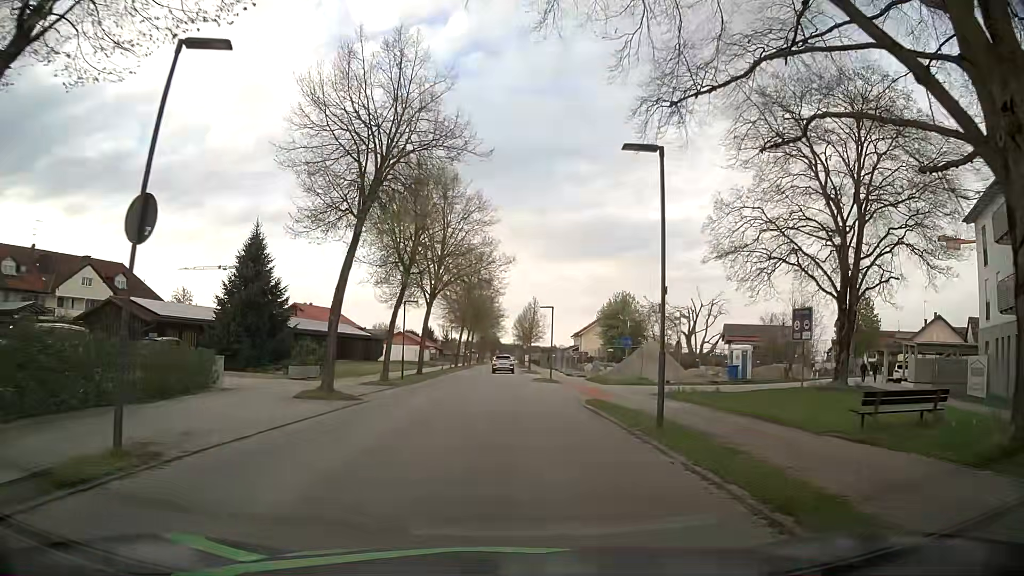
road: residential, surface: asphalt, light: Day
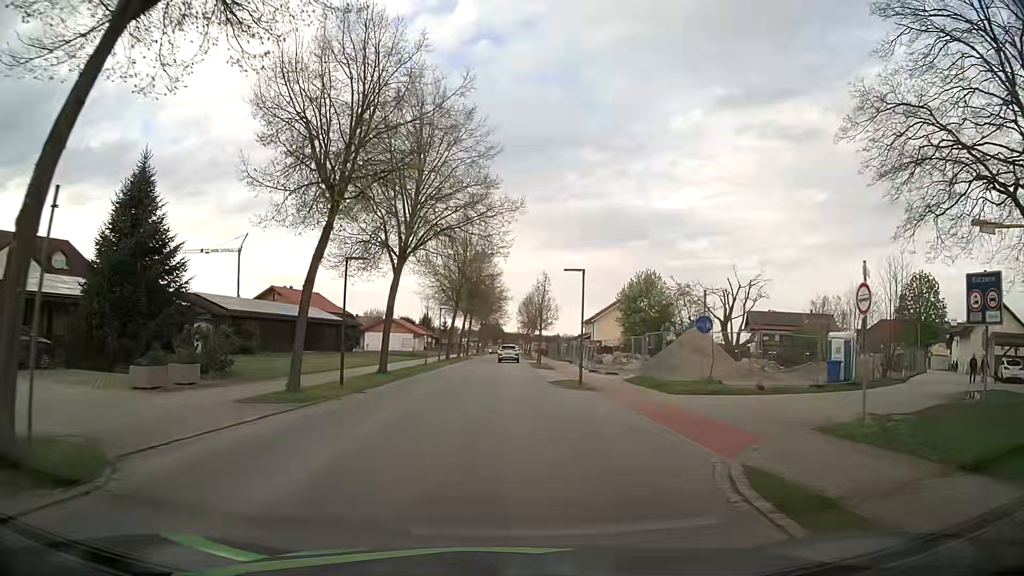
(-0.1, +13.5) m; -1°
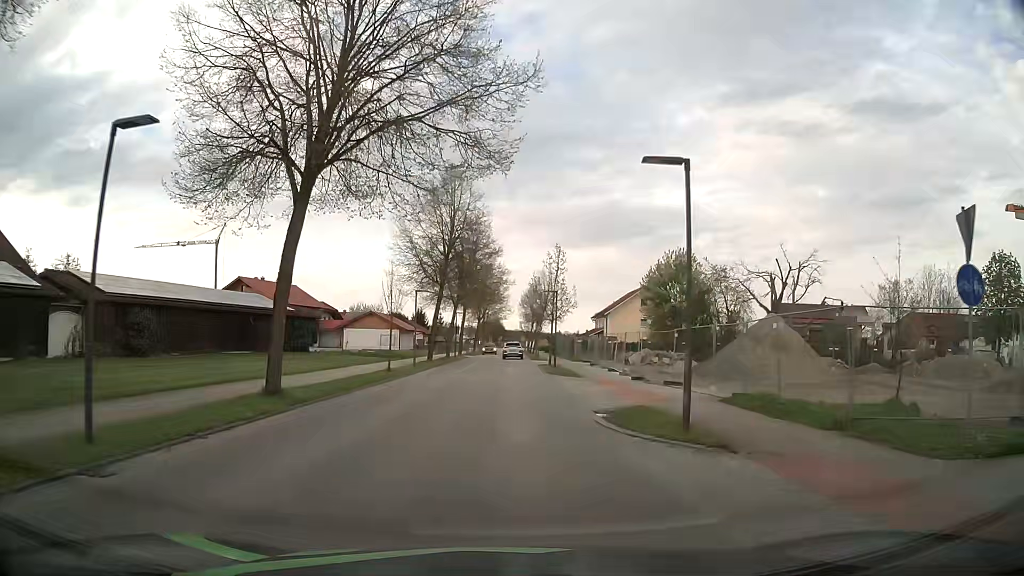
(+0.1, +13.8) m; +1°
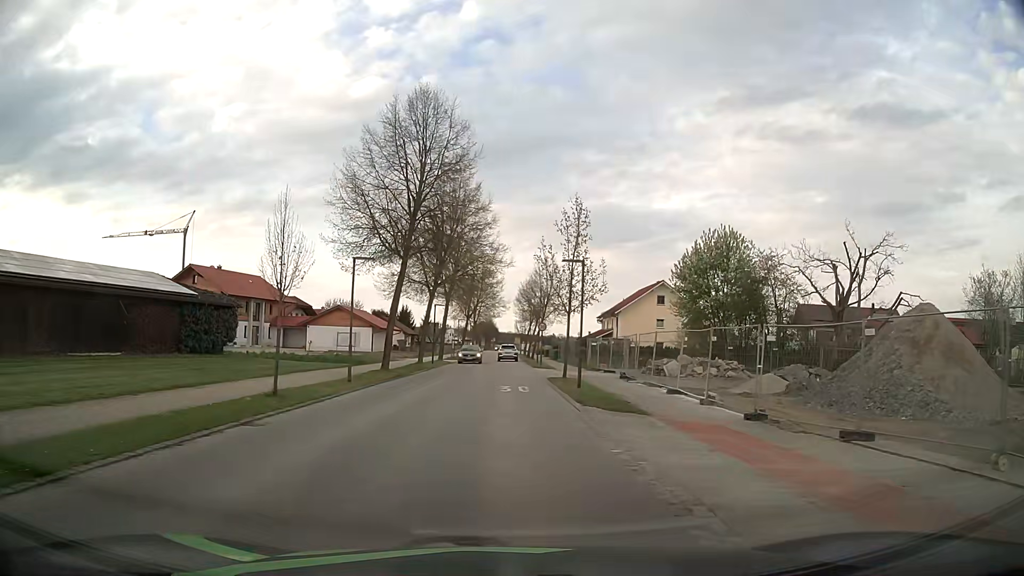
(-0.1, +14.0) m; 0°
(0, +10) (0, +20) (0, +30) (0, +40) (0, +50) (0, +60) (0, +70) (0, +80) (-1, +90) (-1, +100) m
